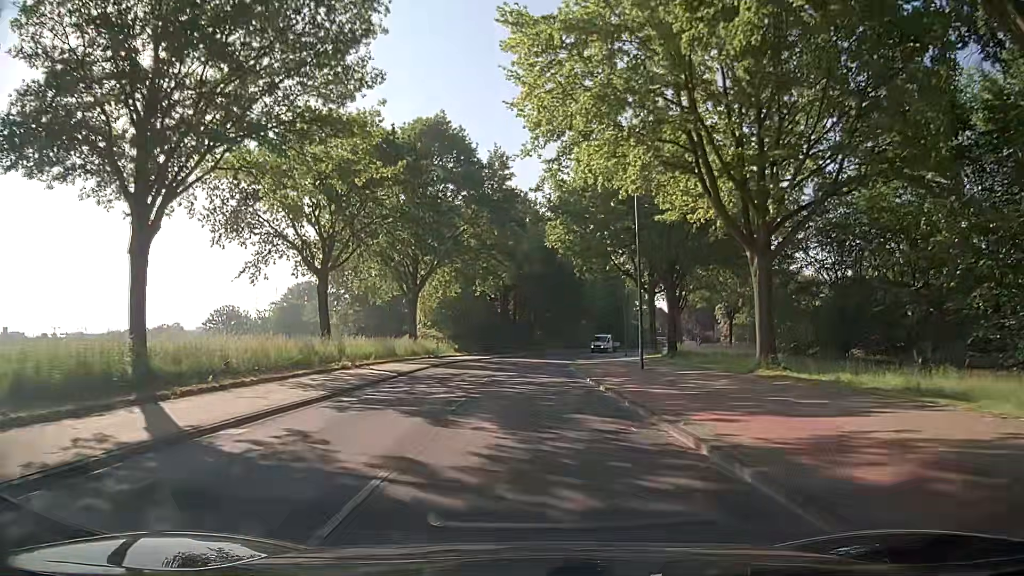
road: secondary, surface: asphalt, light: Day
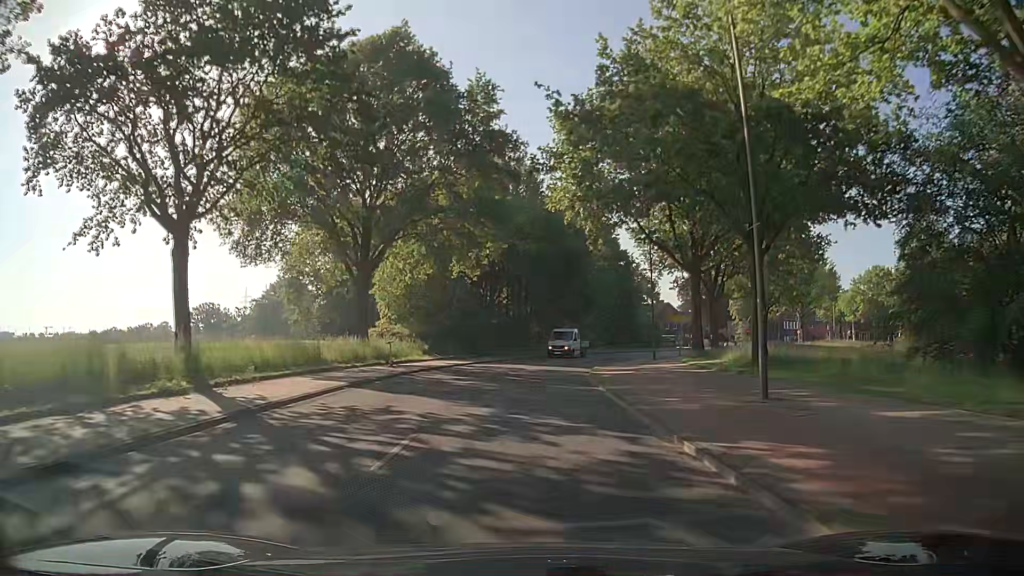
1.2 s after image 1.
(+0.3, +15.3) m; +1°
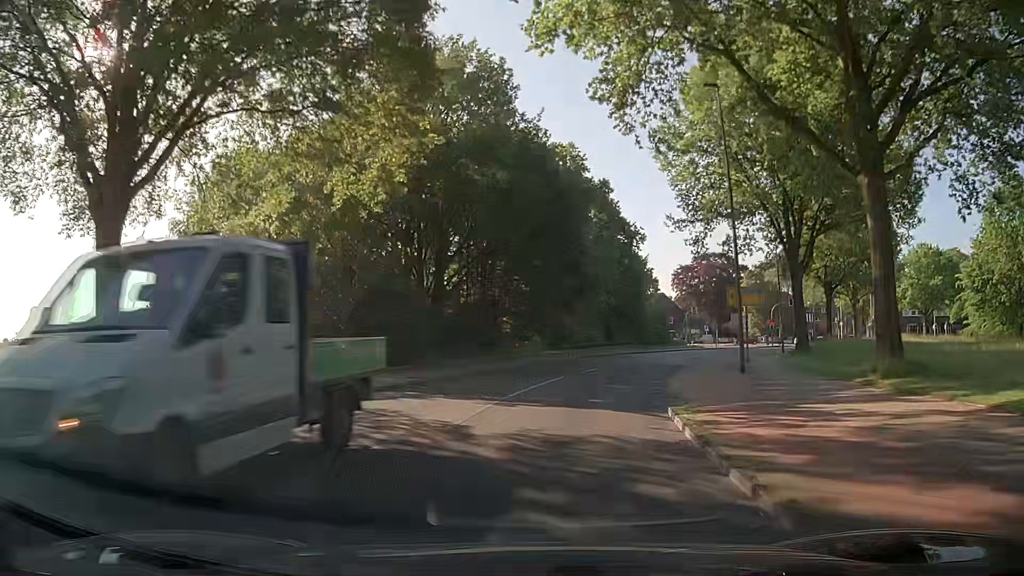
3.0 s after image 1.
(+0.5, +23.0) m; +2°
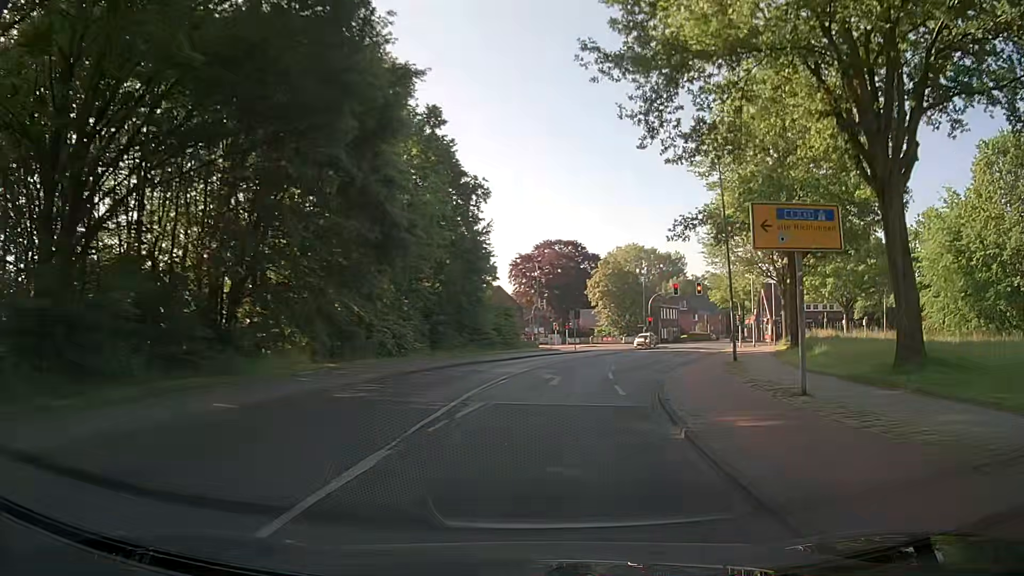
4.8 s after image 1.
(+2.4, +21.9) m; +15°
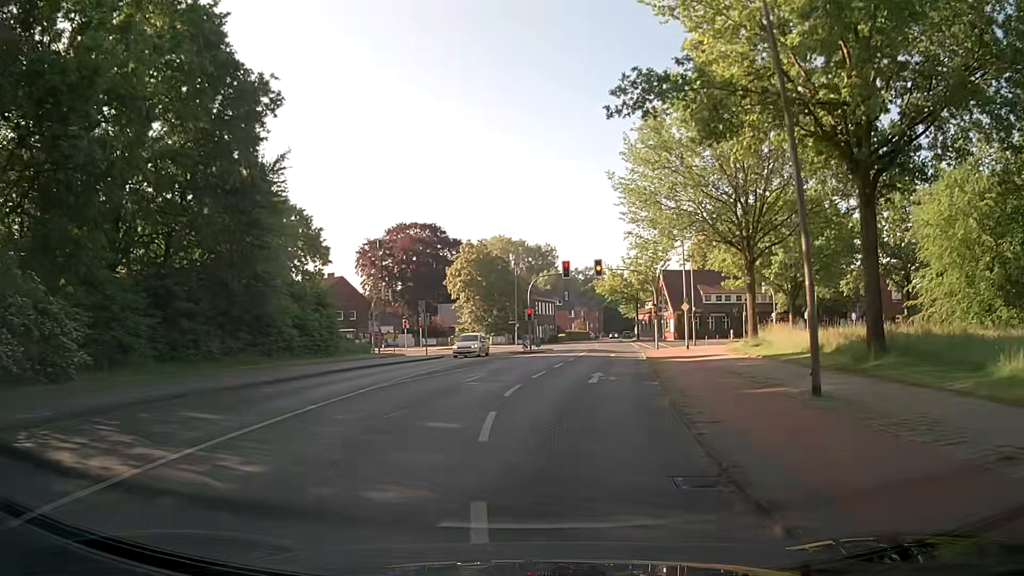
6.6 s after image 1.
(+2.2, +19.6) m; +12°
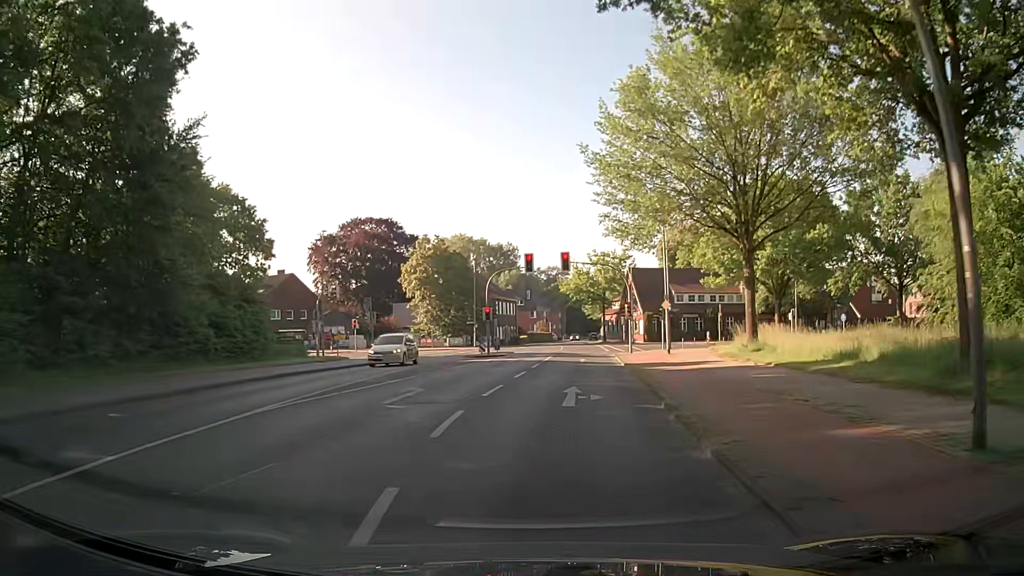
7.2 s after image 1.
(+0.2, +5.6) m; +4°
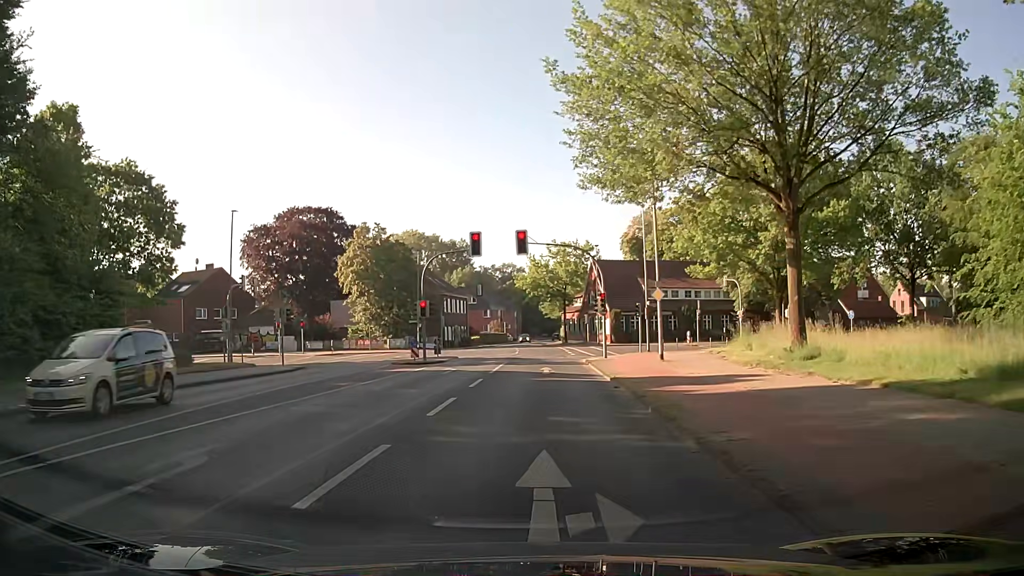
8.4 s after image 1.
(+0.4, +9.6) m; +4°
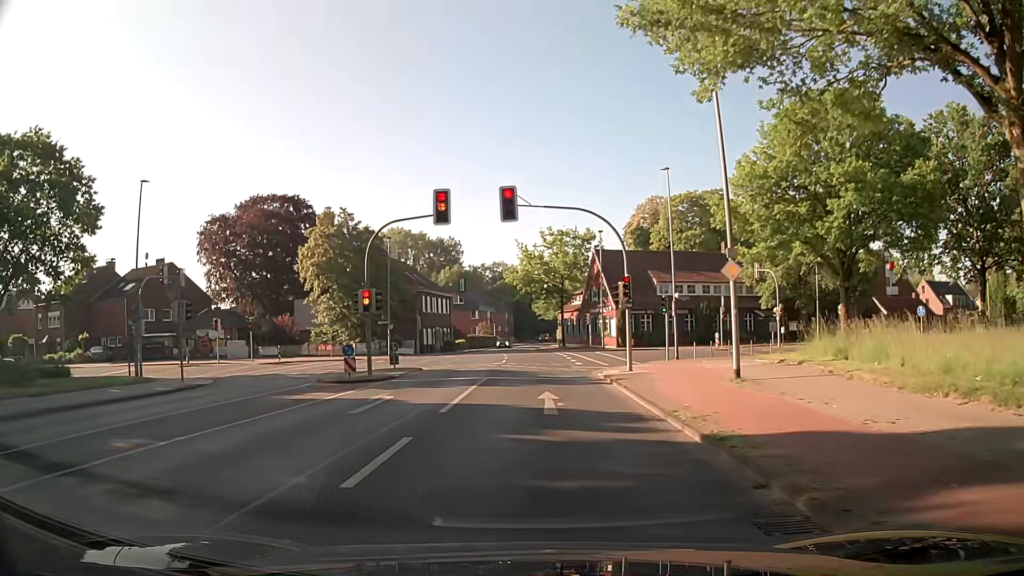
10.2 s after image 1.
(0.0, +11.0) m; -1°
